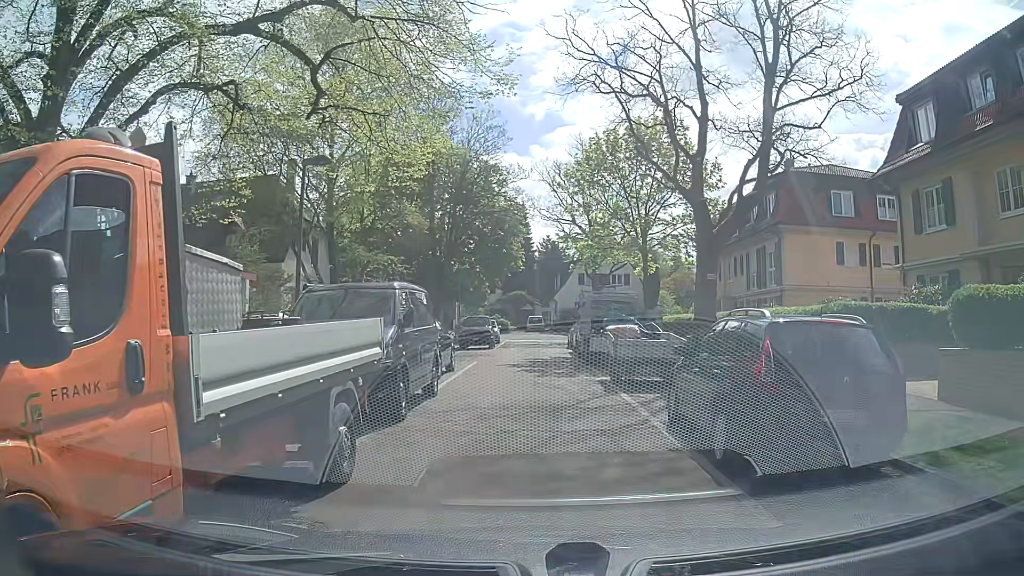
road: residential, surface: asphalt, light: Day
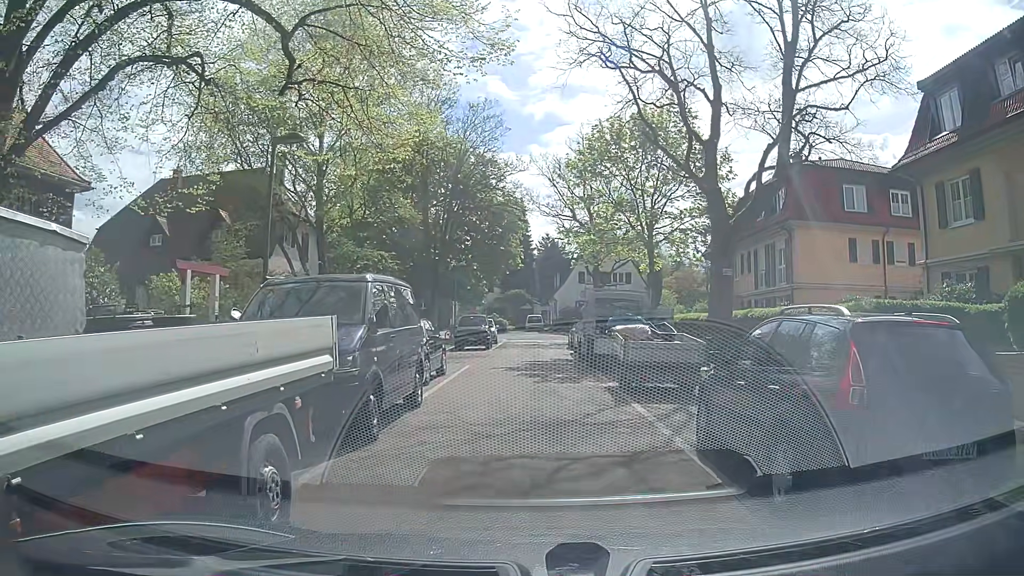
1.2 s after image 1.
(-0.1, +1.7) m; 0°
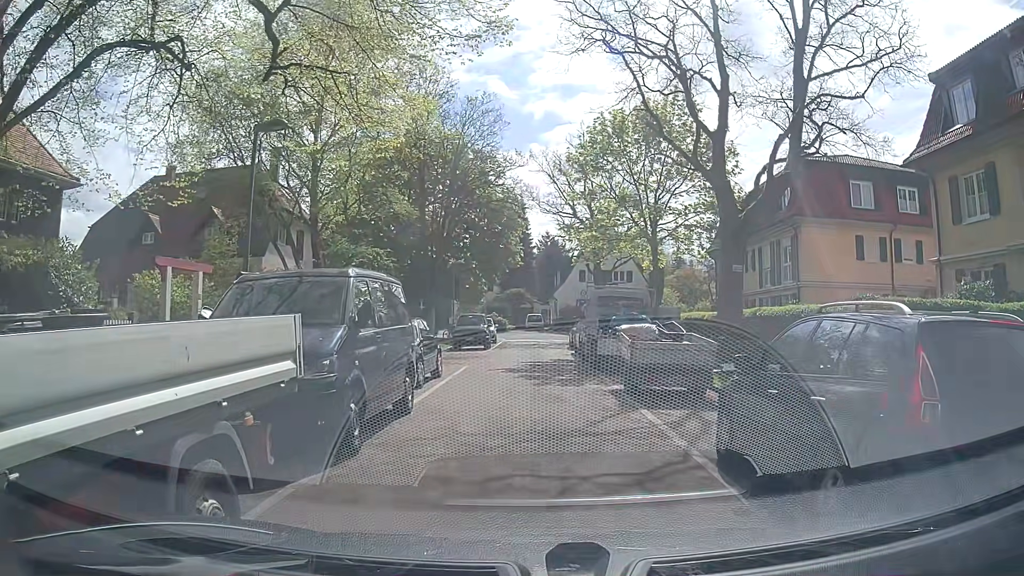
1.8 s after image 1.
(0.0, +0.8) m; -2°
